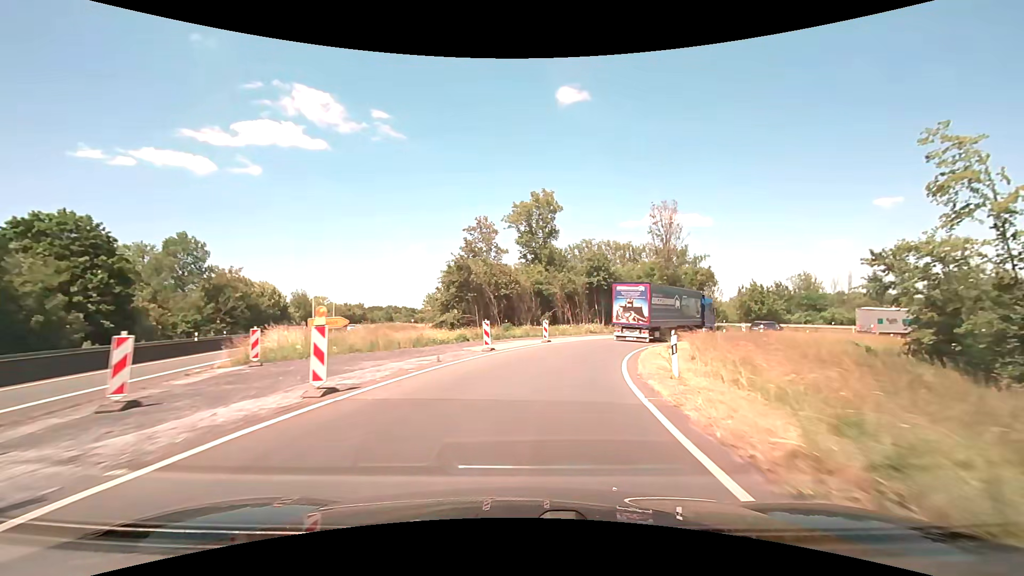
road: trunk_link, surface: asphalt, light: Day
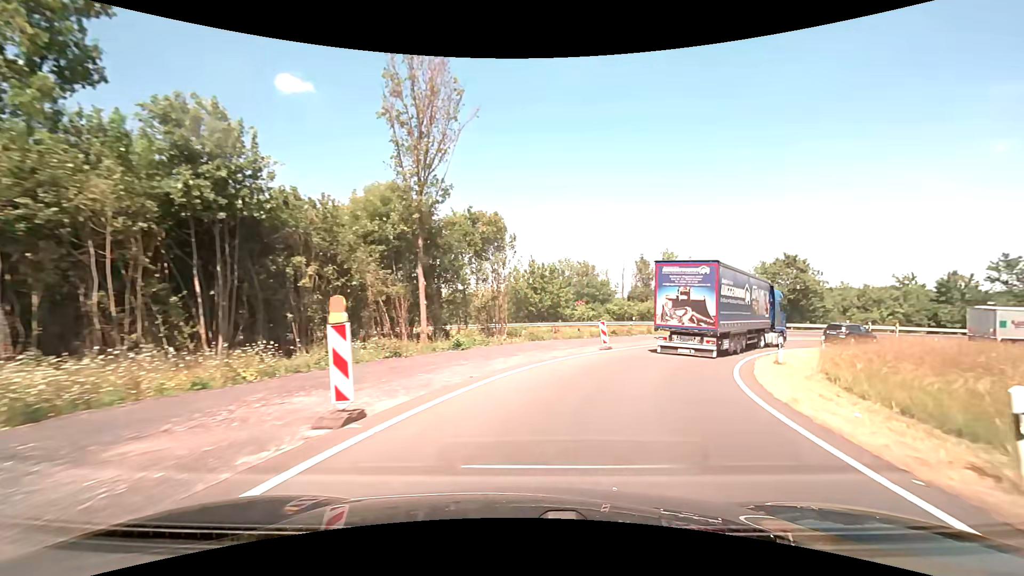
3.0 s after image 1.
(+8.8, +39.1) m; +30°
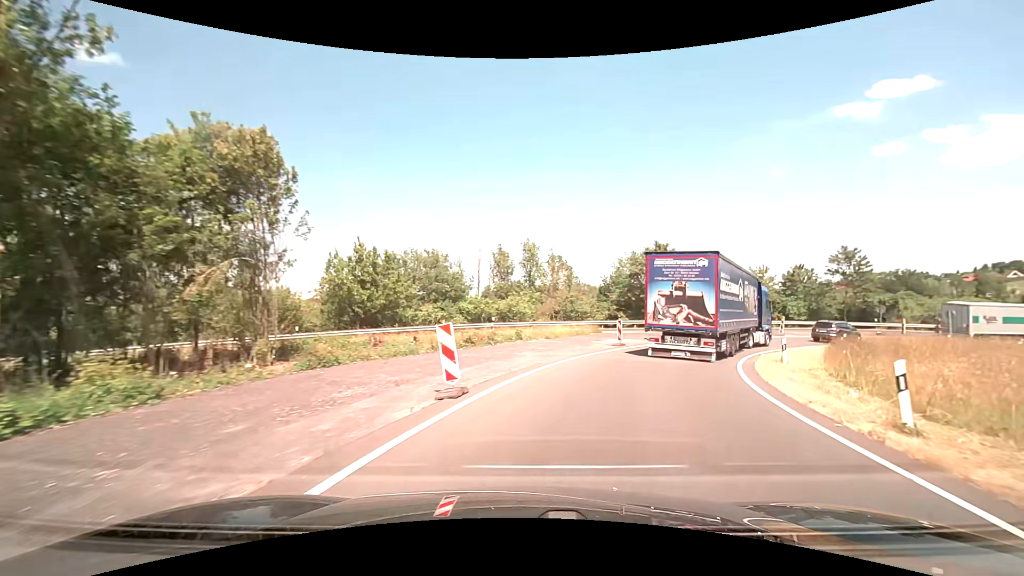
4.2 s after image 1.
(+2.0, +14.0) m; +16°
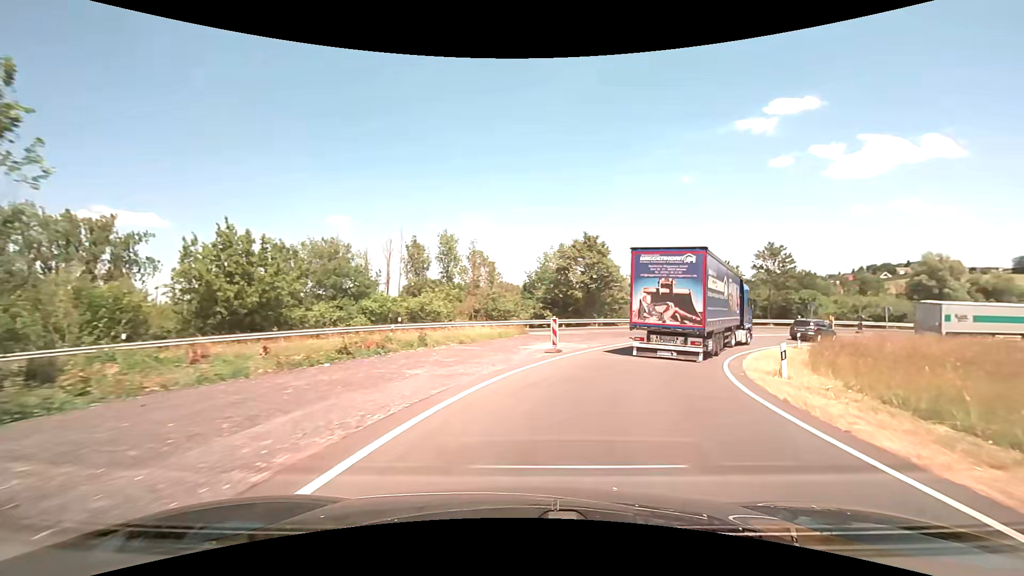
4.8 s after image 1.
(+0.5, +6.7) m; +9°
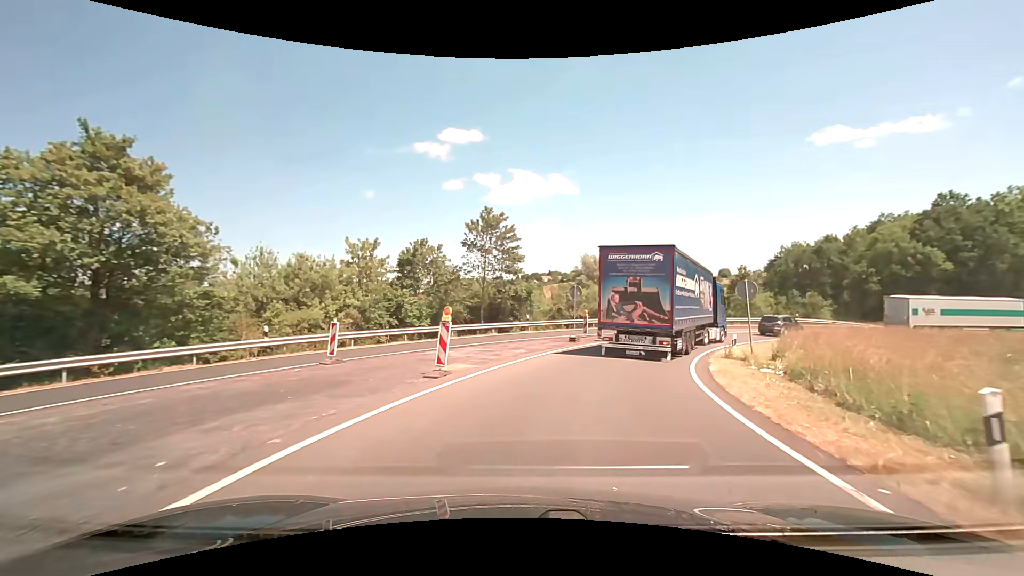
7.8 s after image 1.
(+9.3, +28.4) m; +35°
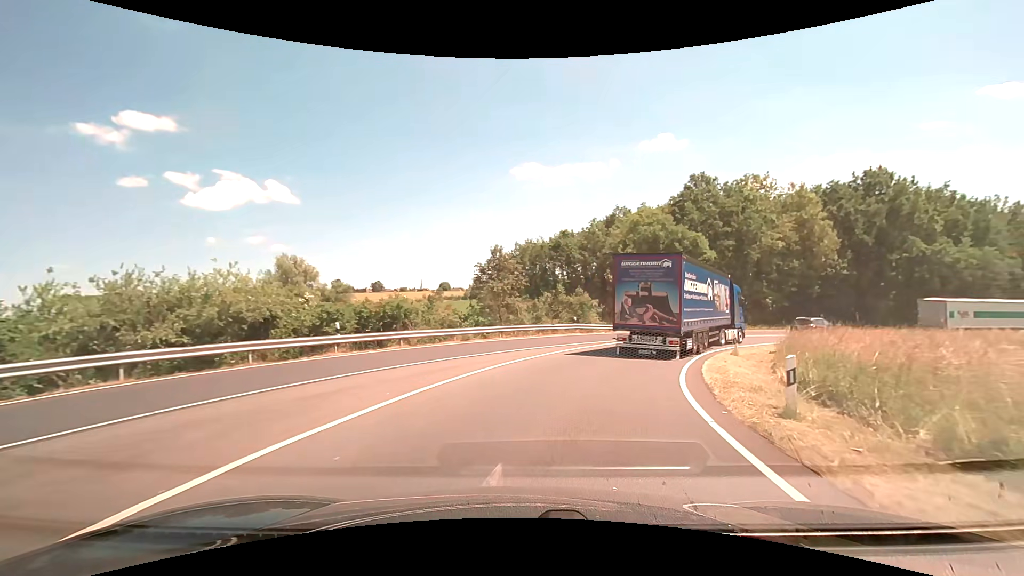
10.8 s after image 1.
(+7.9, +28.1) m; +30°
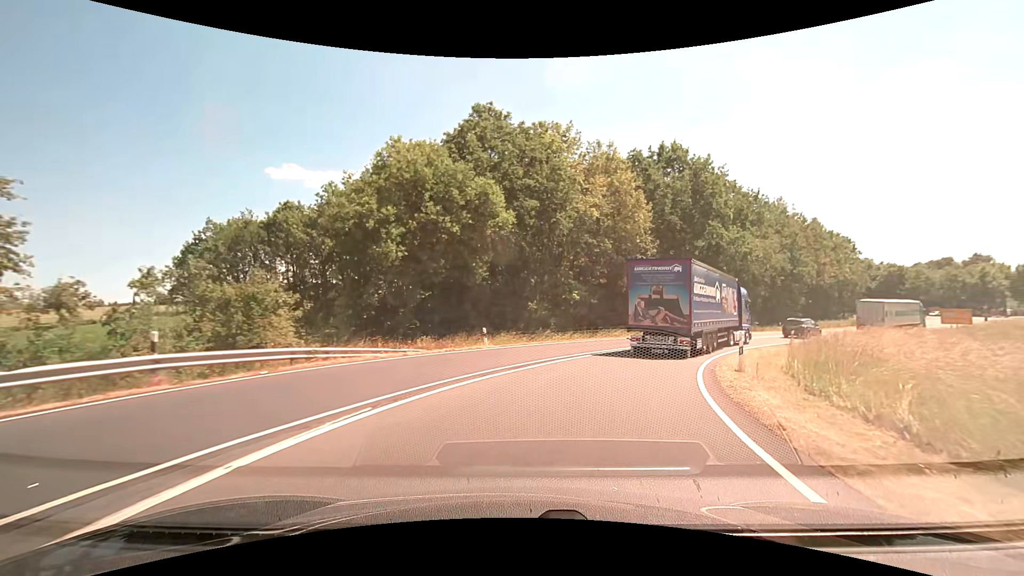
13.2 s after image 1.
(+5.7, +23.6) m; +27°
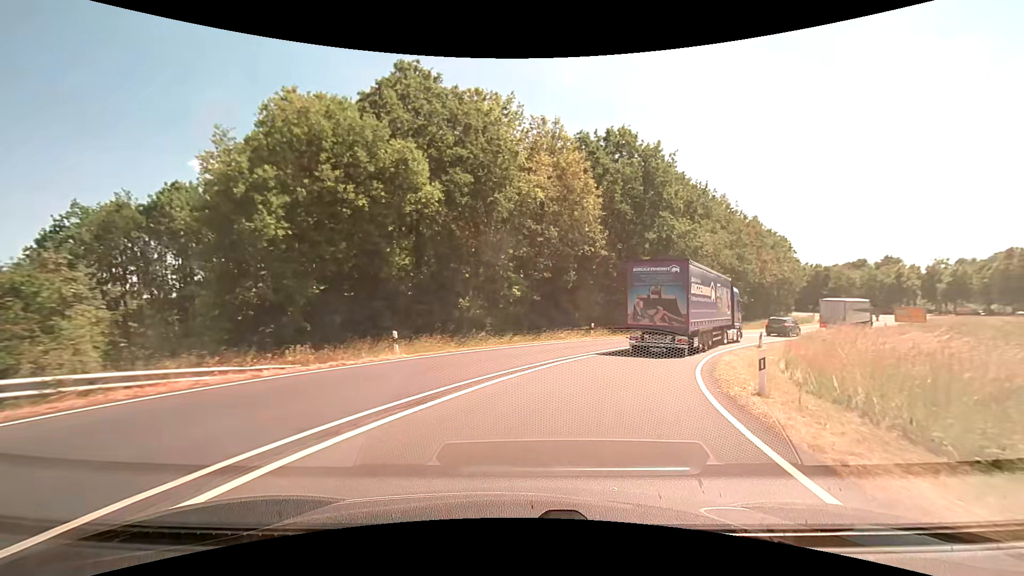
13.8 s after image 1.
(+0.4, +6.0) m; +7°
(+1, +10) (+4, +19) (+8, +28) (+14, +36) (+21, +44) (+27, +52) (+34, +59) (+41, +66) (+48, +73) (+55, +80) m
